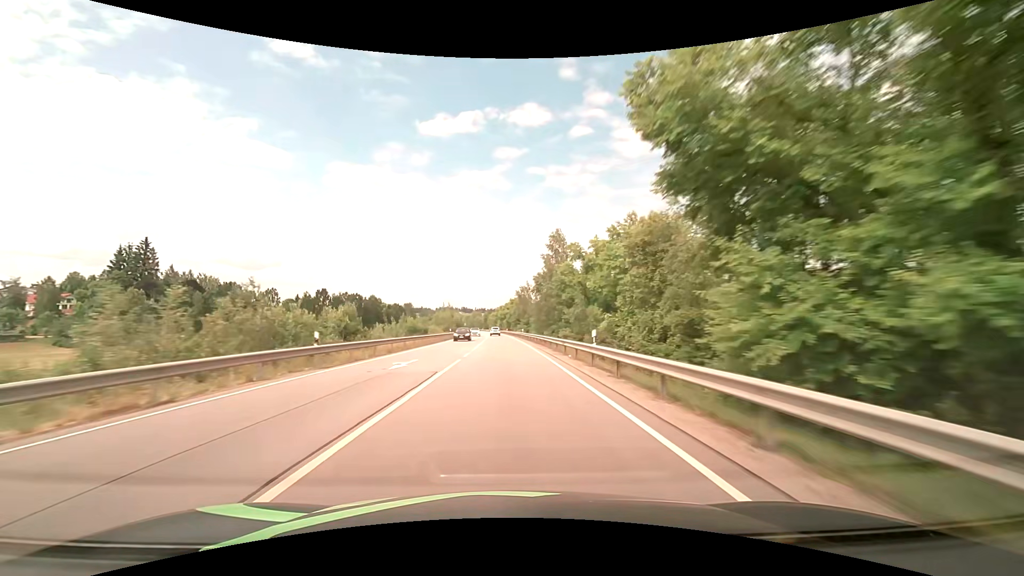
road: primary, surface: asphalt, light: Day
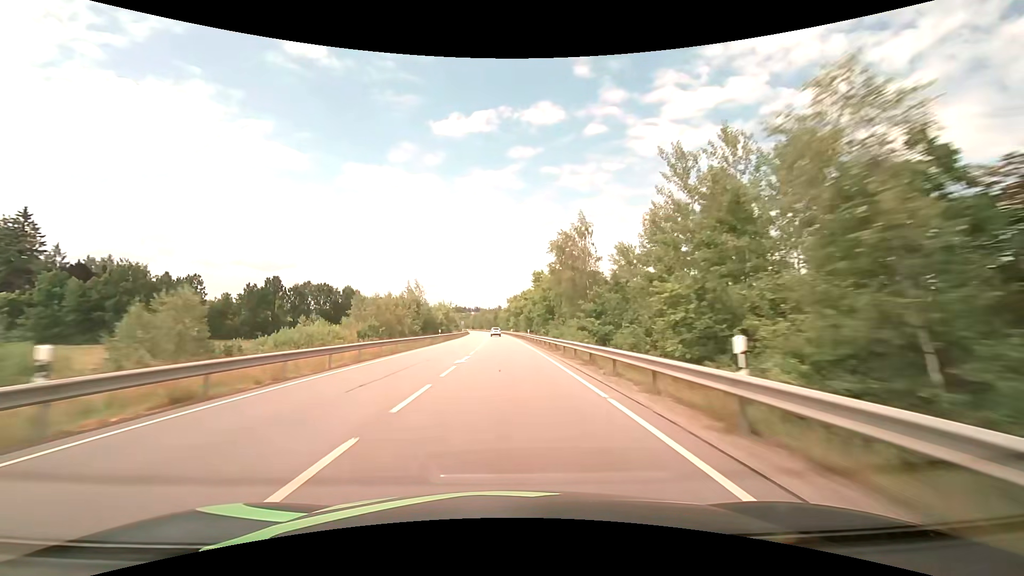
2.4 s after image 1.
(-0.8, +63.3) m; -2°
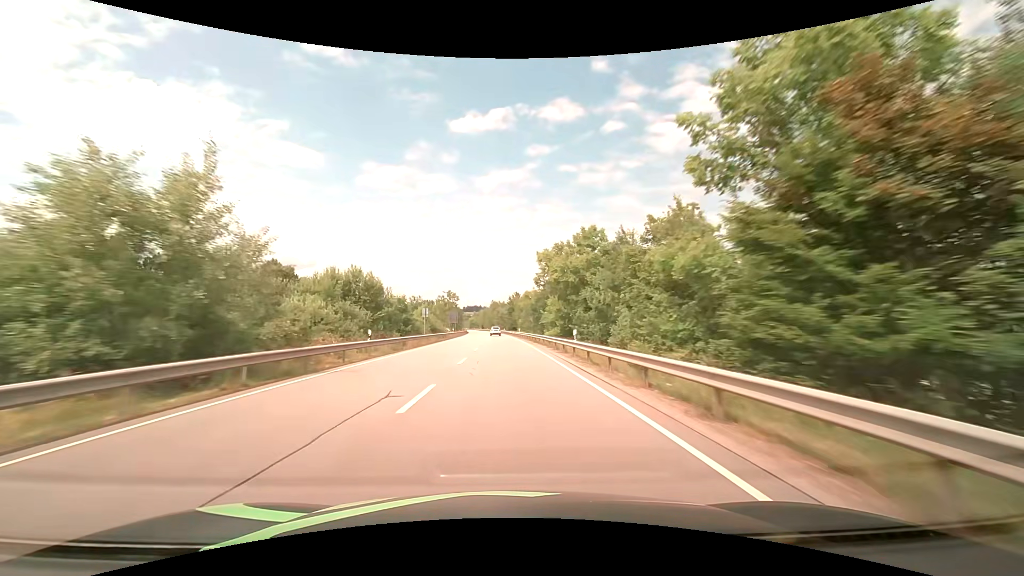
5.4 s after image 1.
(-1.5, +79.2) m; -2°
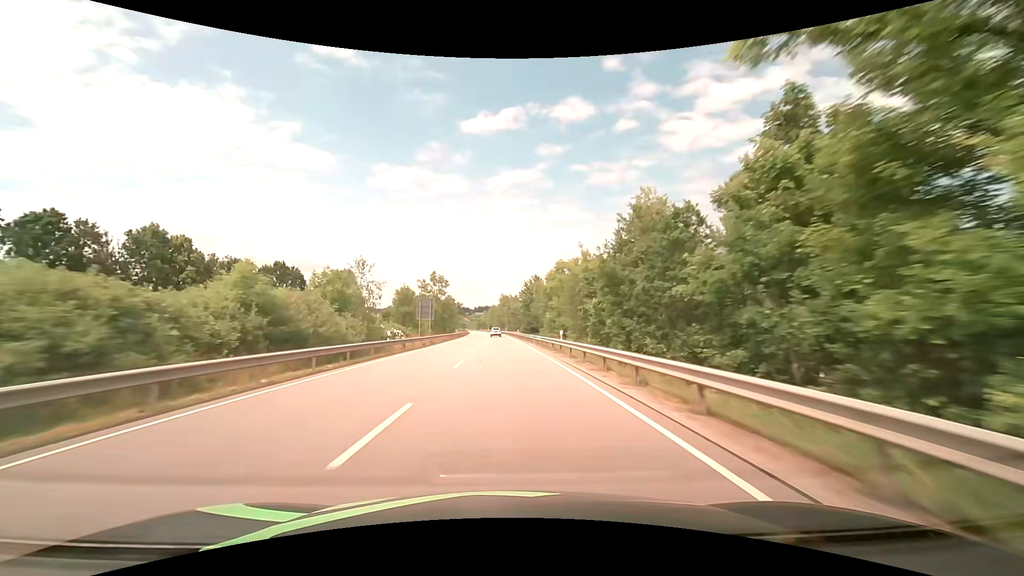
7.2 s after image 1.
(-0.6, +47.5) m; -1°
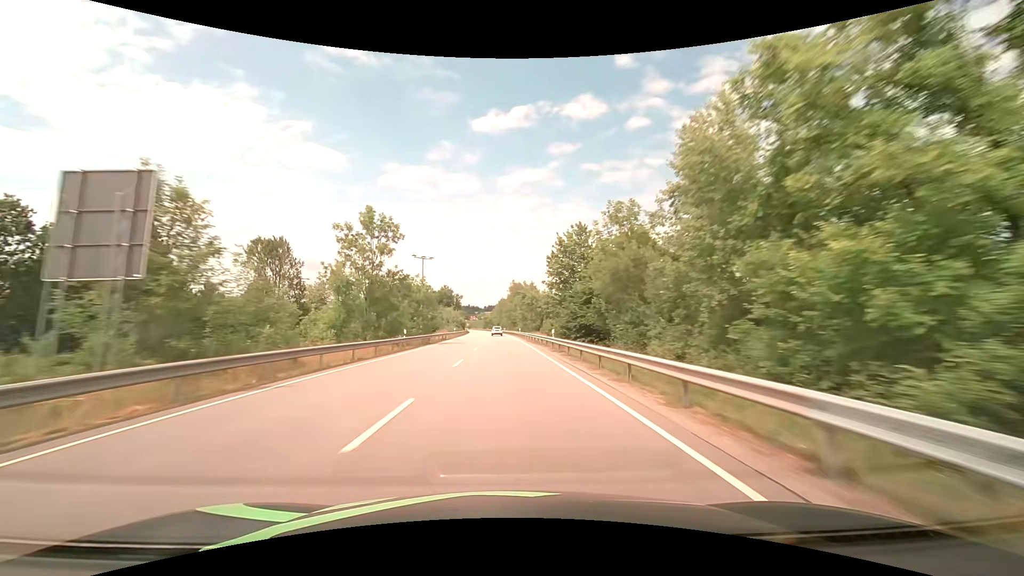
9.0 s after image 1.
(-0.6, +47.5) m; -1°
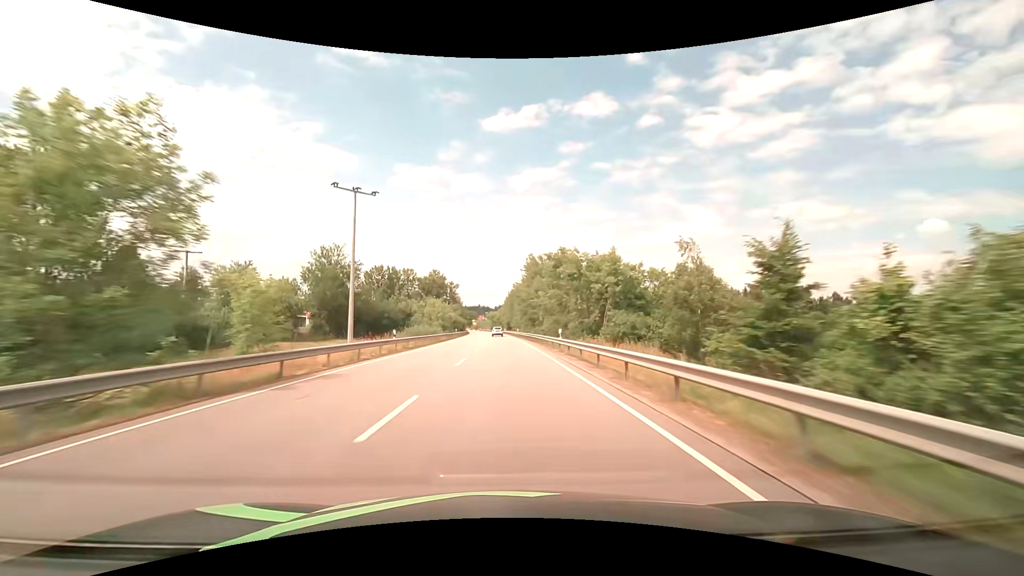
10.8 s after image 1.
(-0.5, +47.6) m; -1°
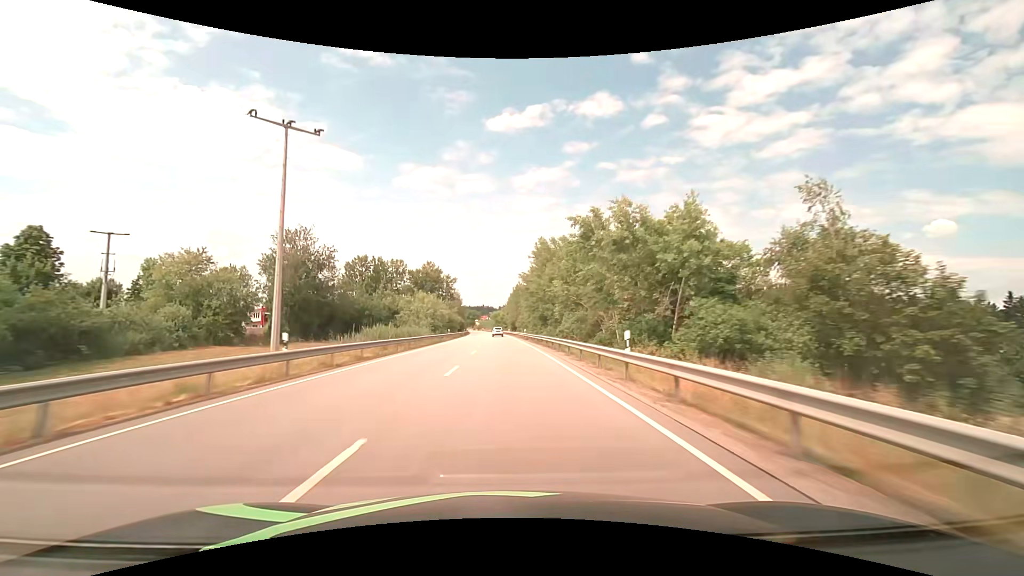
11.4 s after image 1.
(0.0, +15.9) m; 0°
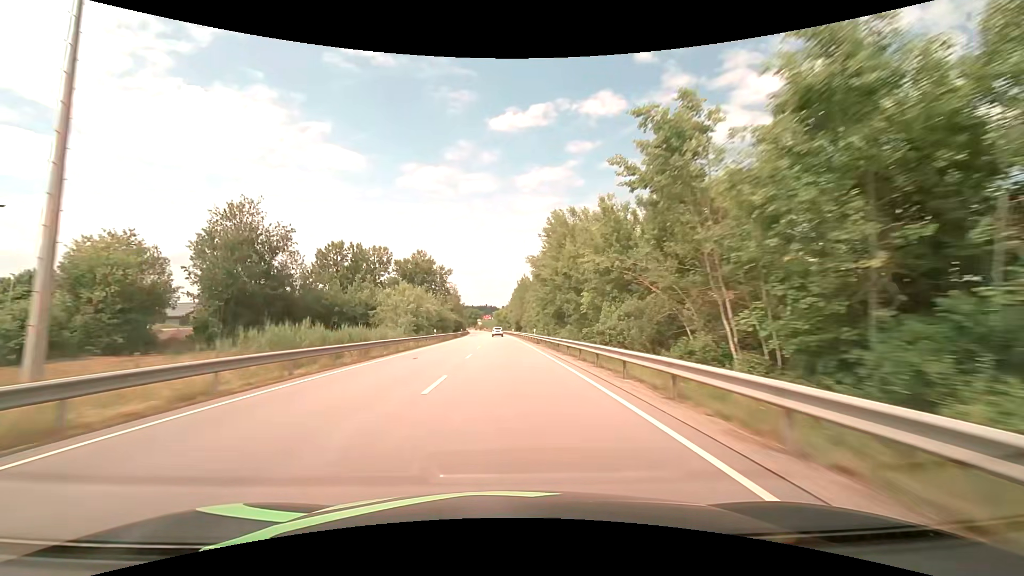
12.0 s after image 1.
(-0.1, +15.9) m; 0°
(0, +10) (0, +20) (0, +30) (0, +40) (-1, +50) (-1, +60) (-1, +70) (-1, +80) (-2, +90) (-2, +100) m
